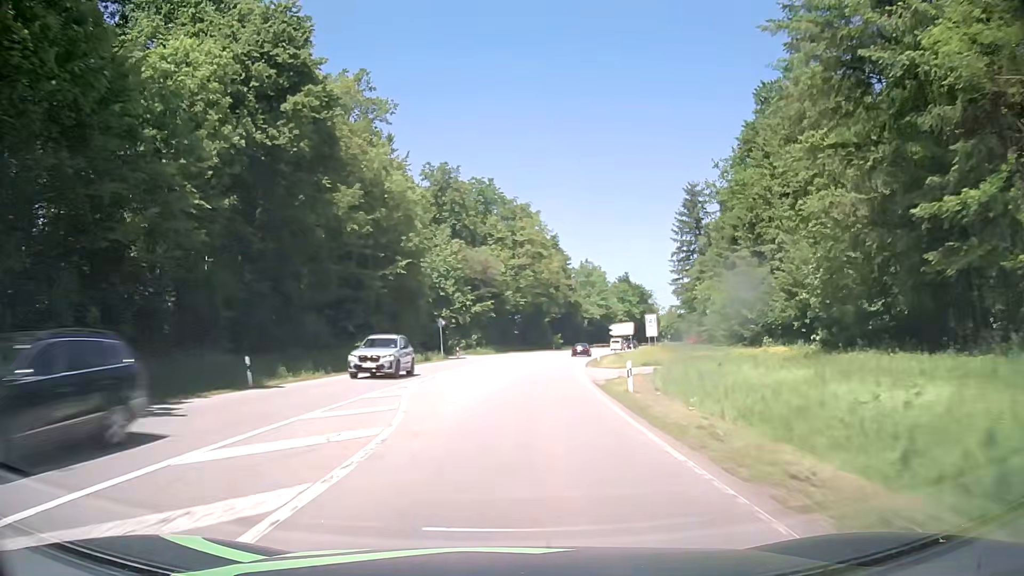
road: secondary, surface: asphalt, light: Day
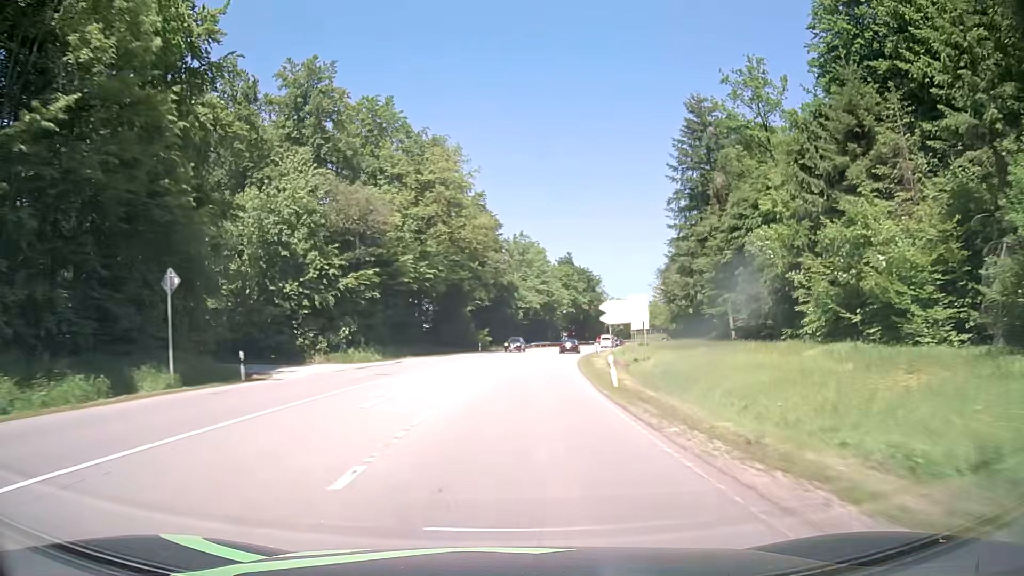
(+1.9, +37.5) m; +7°
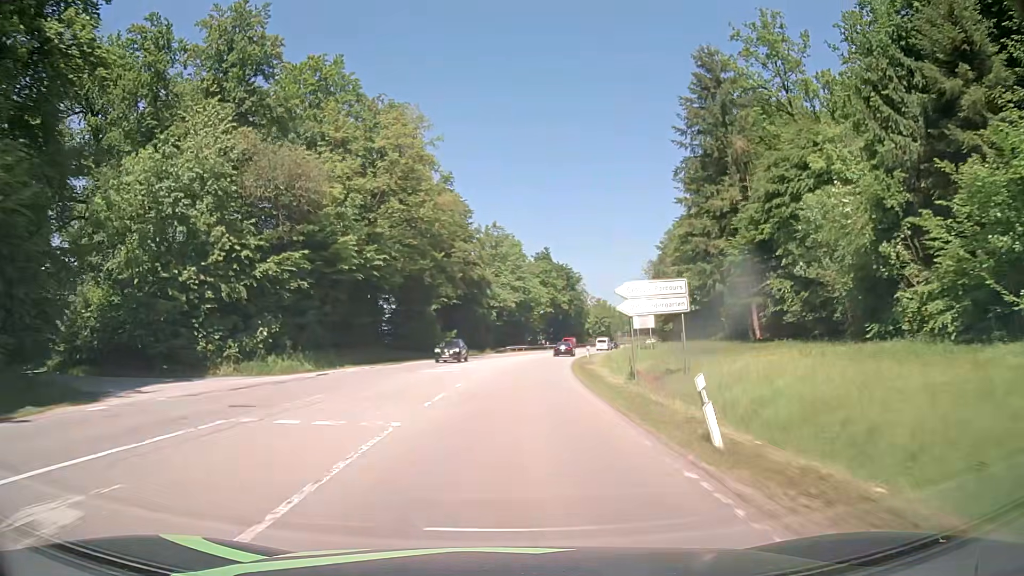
(+0.2, +12.5) m; +2°
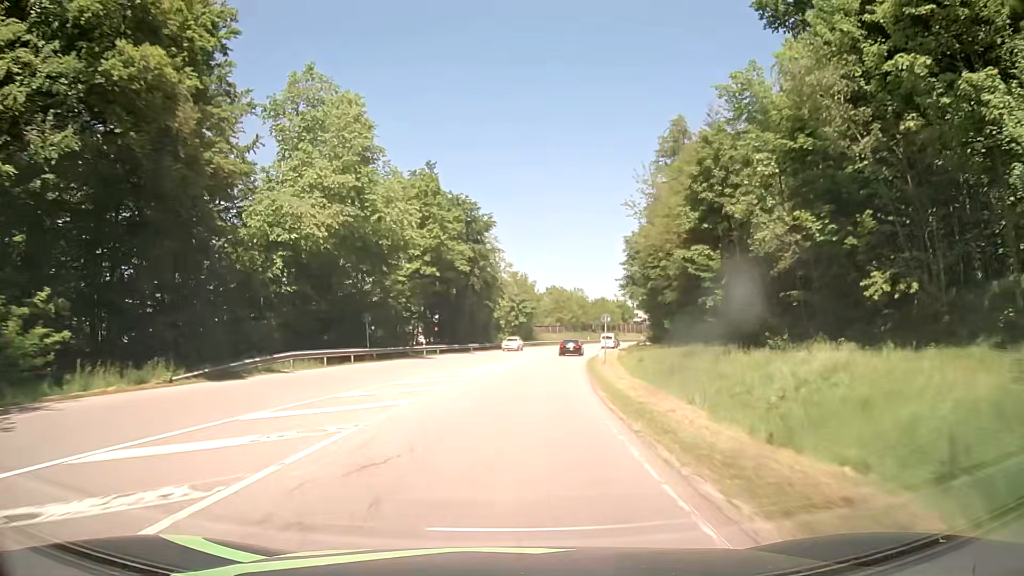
(+5.2, +62.3) m; +9°
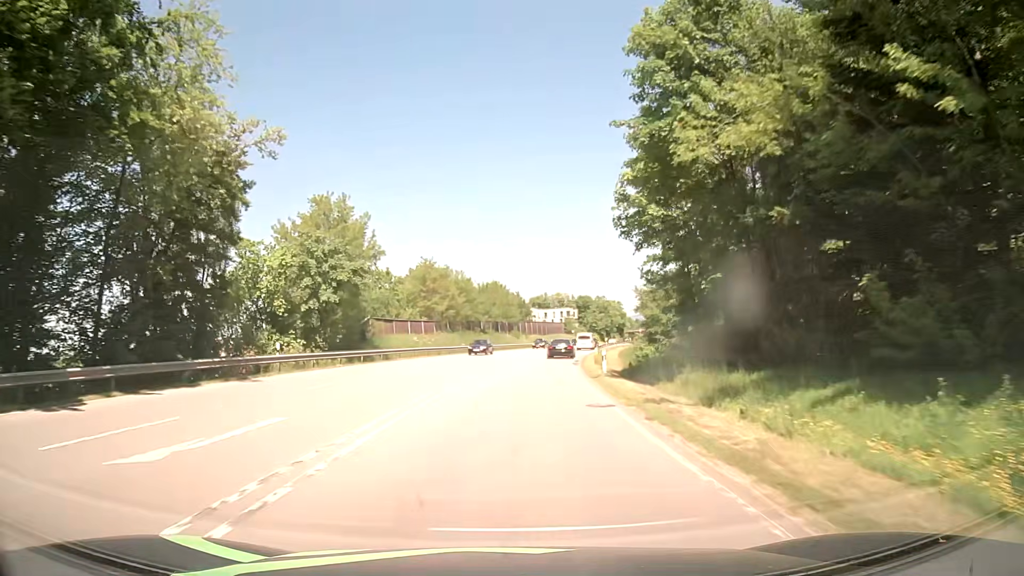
(+5.5, +58.3) m; +11°
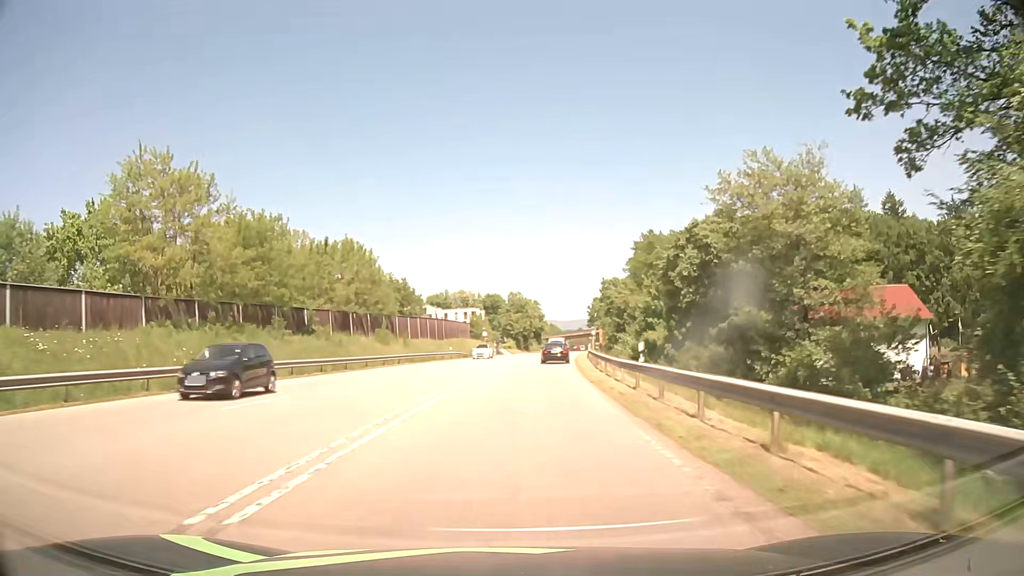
(+3.4, +52.1) m; +8°
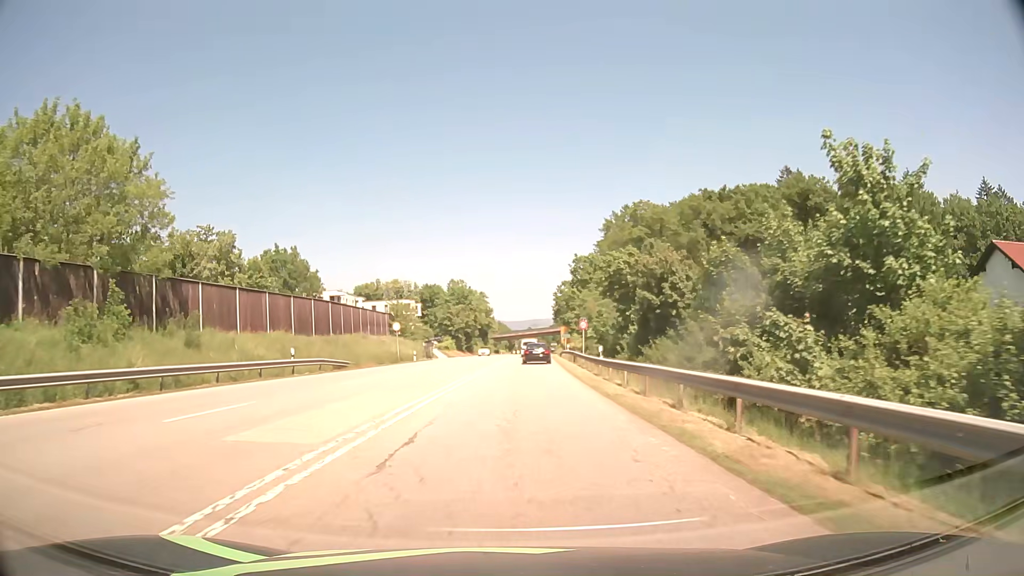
(+1.6, +38.2) m; +4°
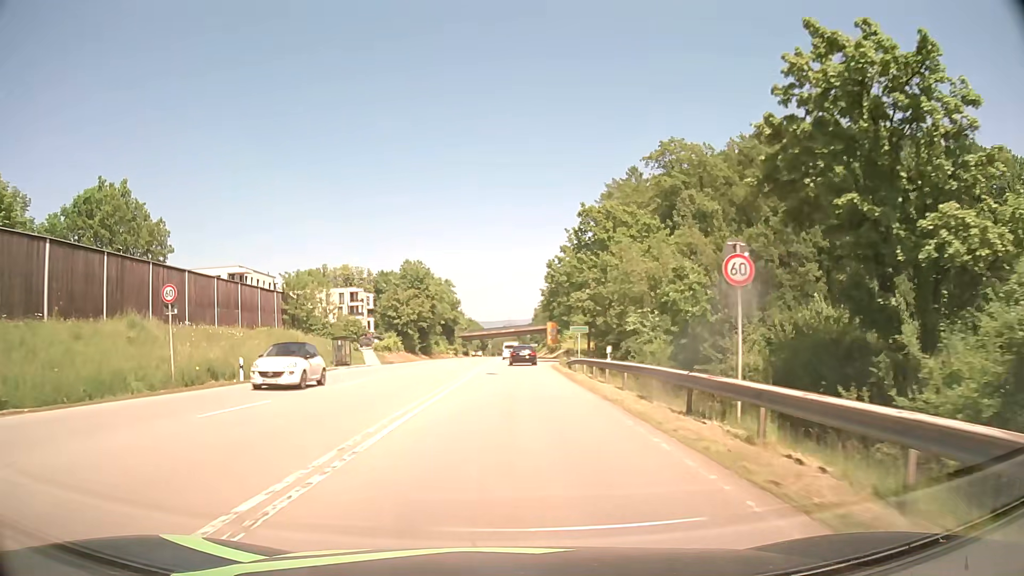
(+1.0, +37.3) m; +3°
(0, +10) (0, +20) (0, +30) (0, +40) (0, +50) (0, +60) (0, +70) (0, +80) (+1, +90) (+1, +100) m
